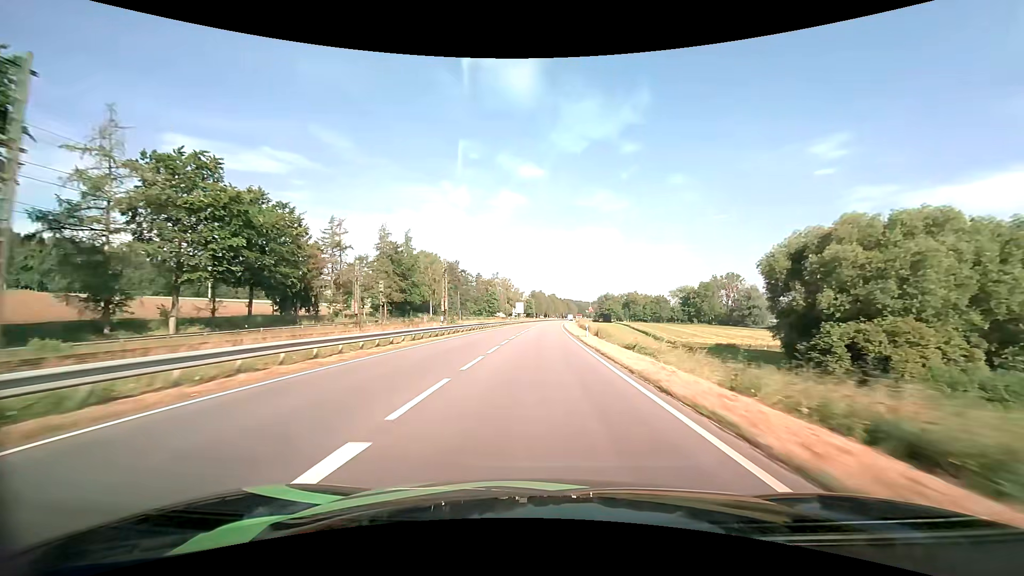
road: primary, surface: asphalt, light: Day
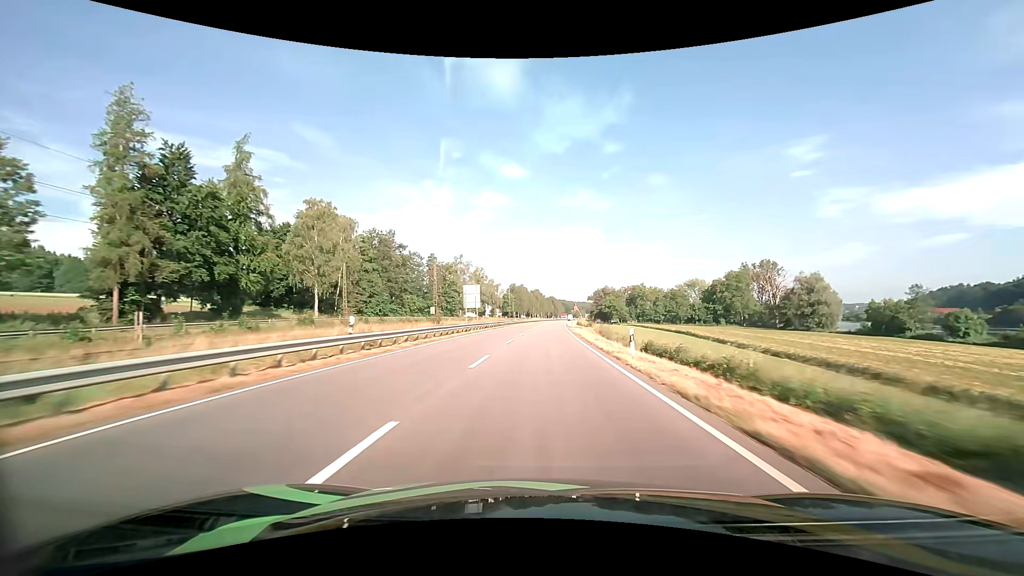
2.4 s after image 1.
(+1.0, +64.7) m; +2°
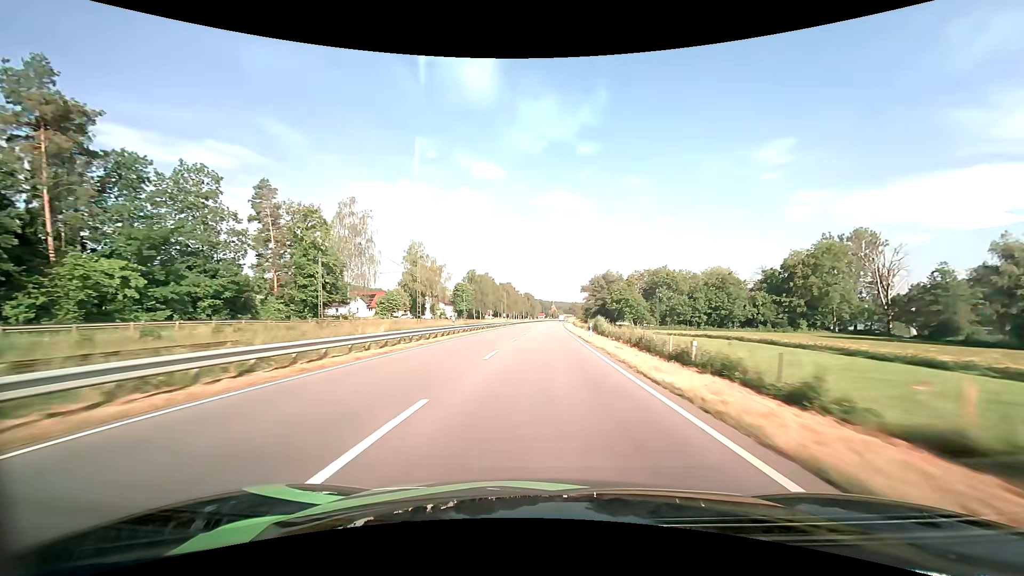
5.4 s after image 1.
(+2.1, +81.1) m; +3°
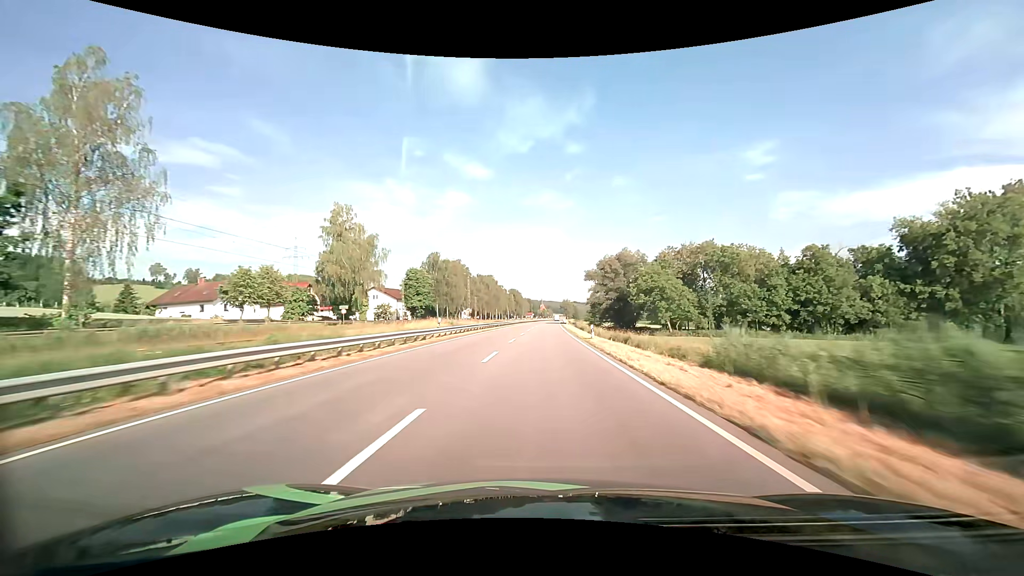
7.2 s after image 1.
(+0.7, +49.1) m; +1°
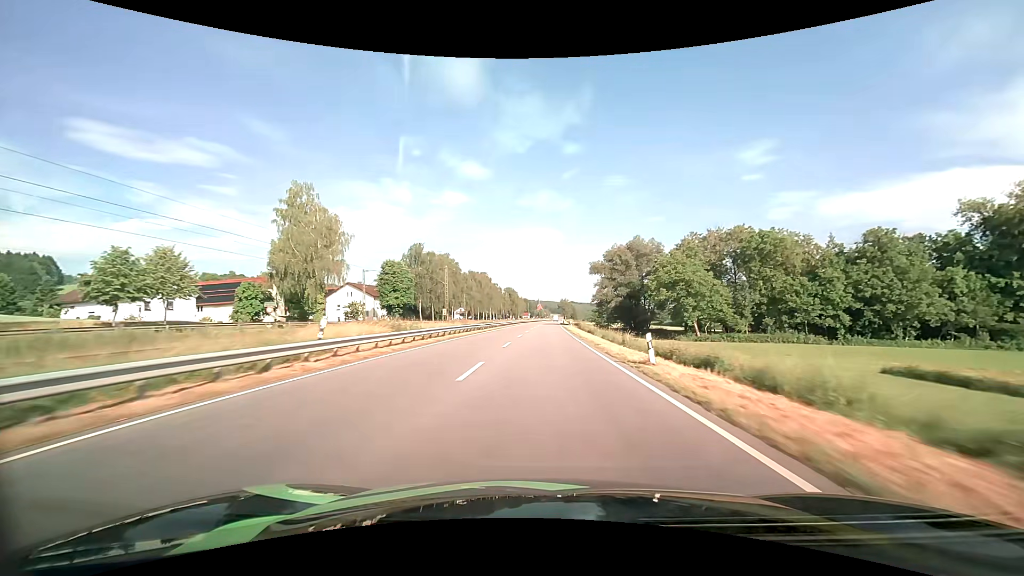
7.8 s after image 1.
(0.0, +16.6) m; 0°
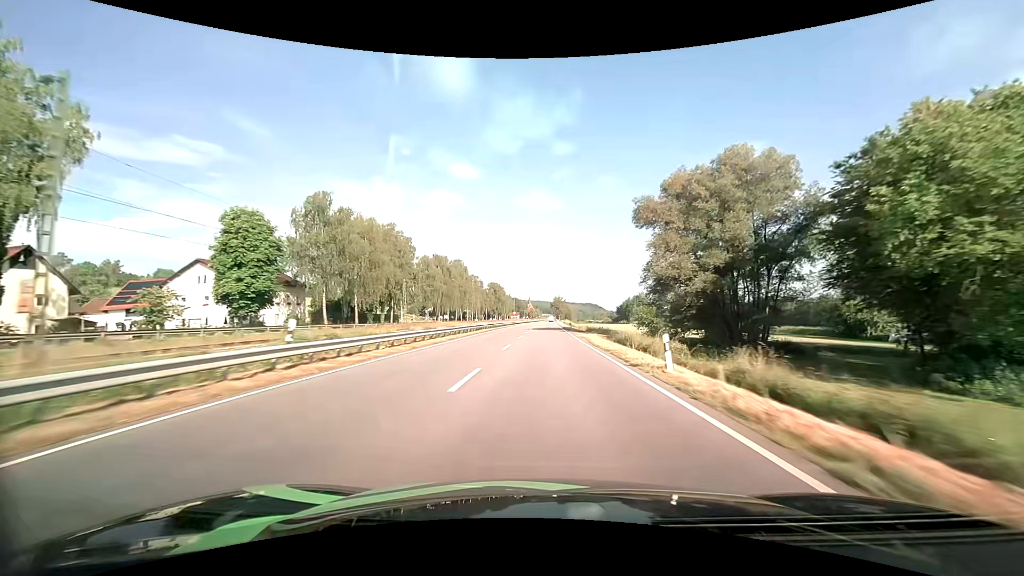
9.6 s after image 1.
(+0.5, +50.0) m; +1°
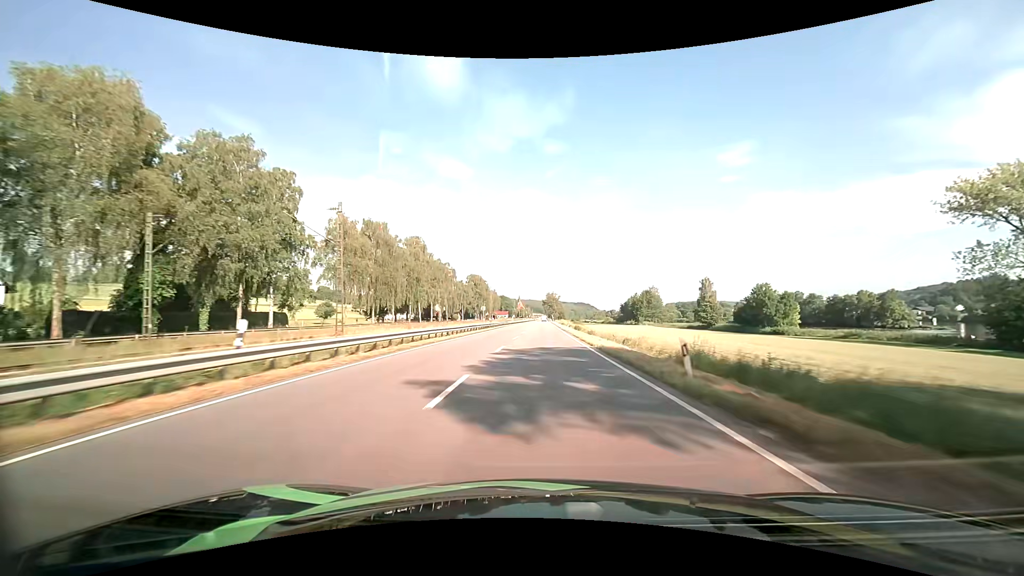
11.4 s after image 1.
(+0.5, +49.9) m; +1°
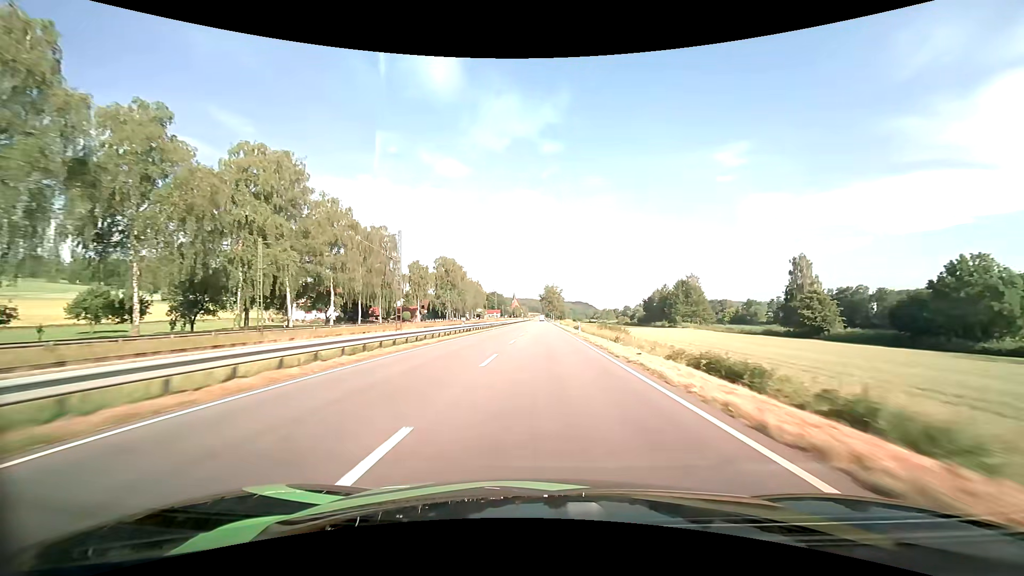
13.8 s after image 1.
(+0.4, +65.9) m; +1°
(0, +10) (0, +20) (0, +30) (0, +40) (0, +50) (0, +60) (0, +70) (0, +80) (0, +90) (0, +100) m
